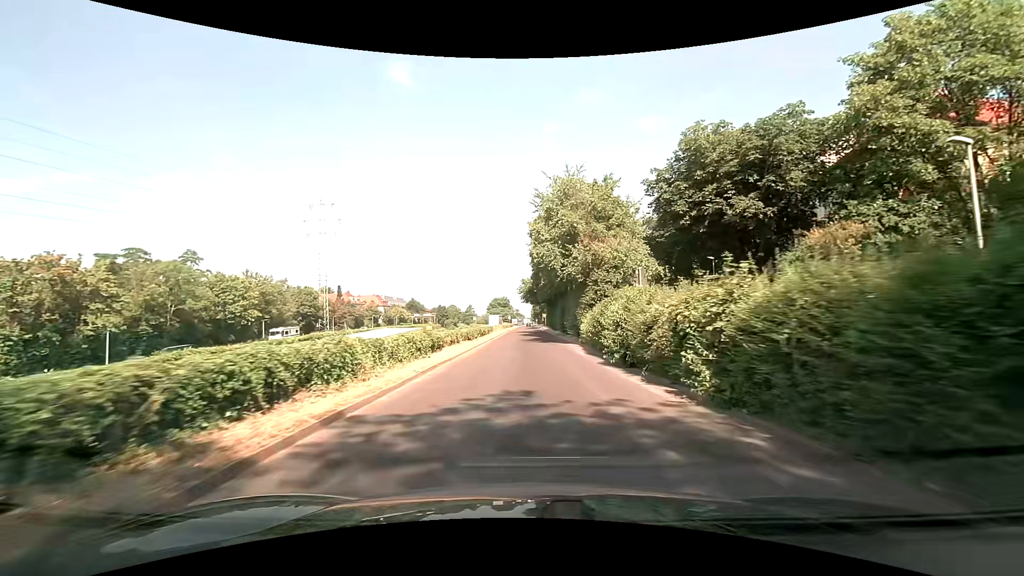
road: trunk_link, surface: asphalt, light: Day
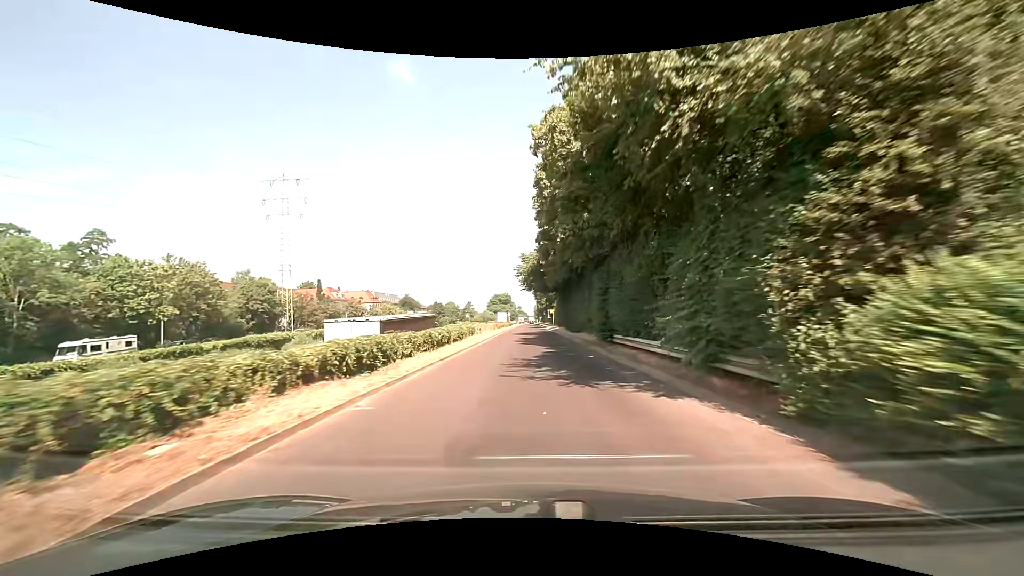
(+0.1, +23.6) m; -1°
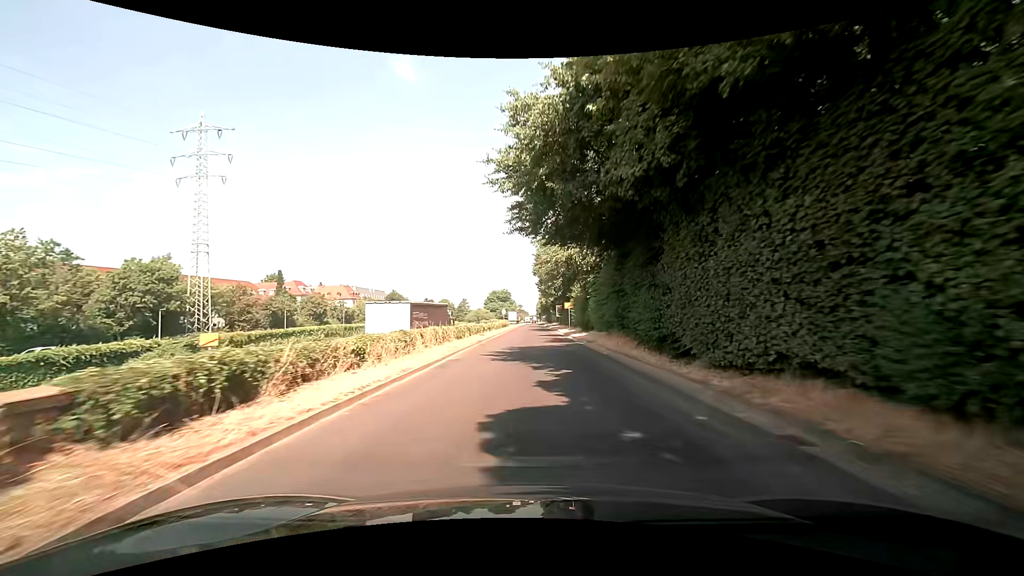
(+0.1, +31.1) m; 0°
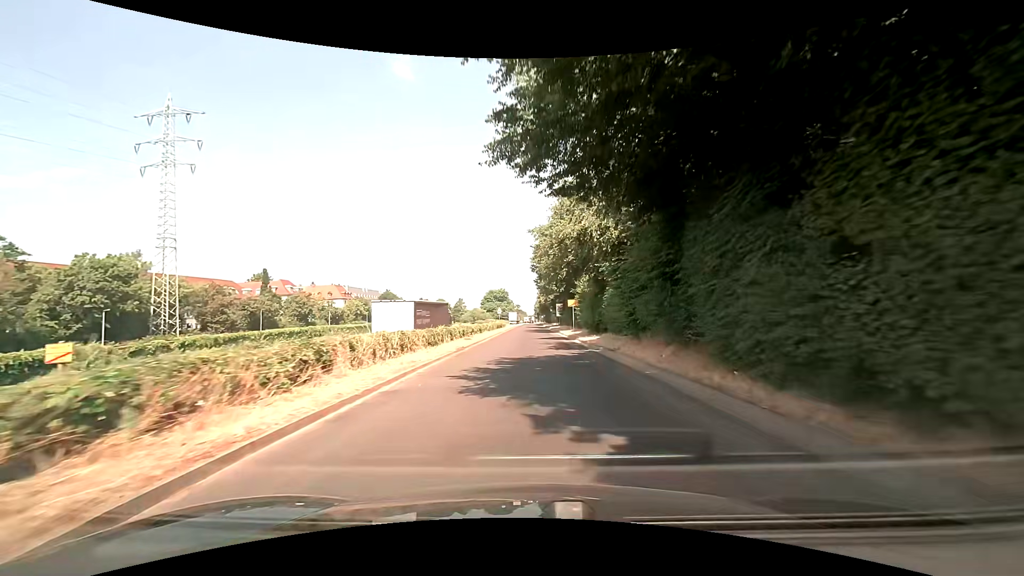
(+0.1, +7.4) m; 0°
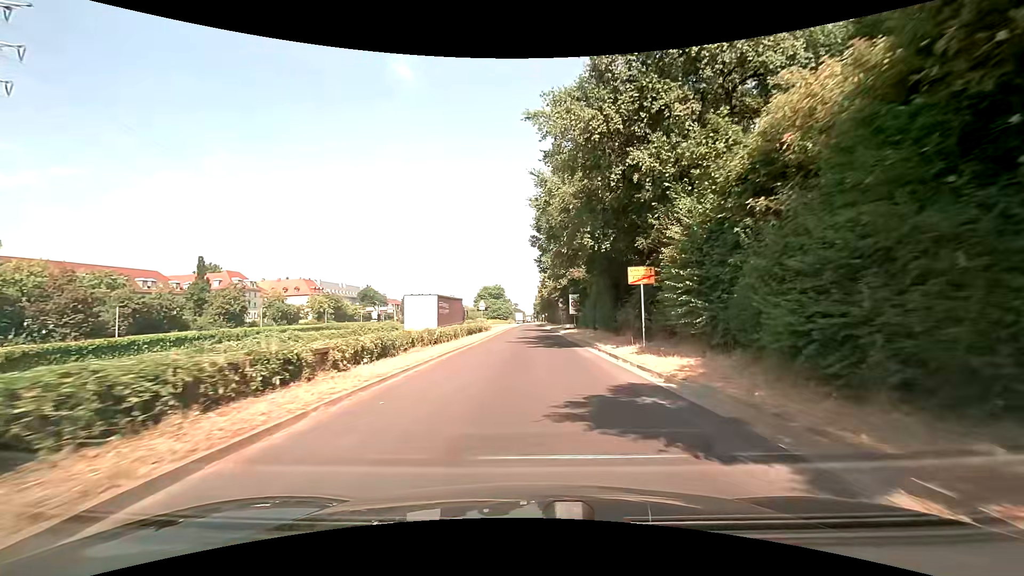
(+0.4, +28.8) m; +1°
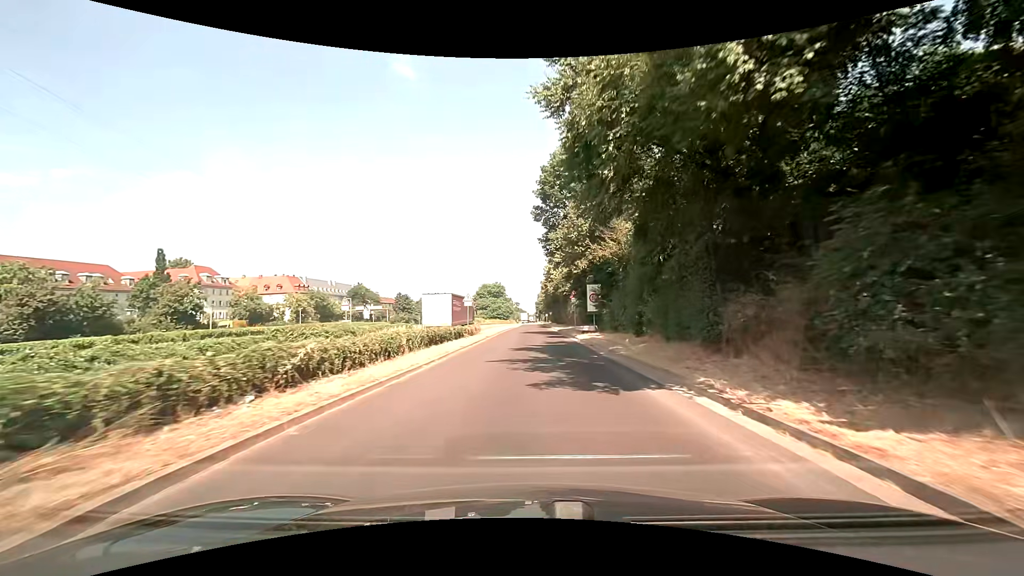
(-0.1, +14.4) m; 0°
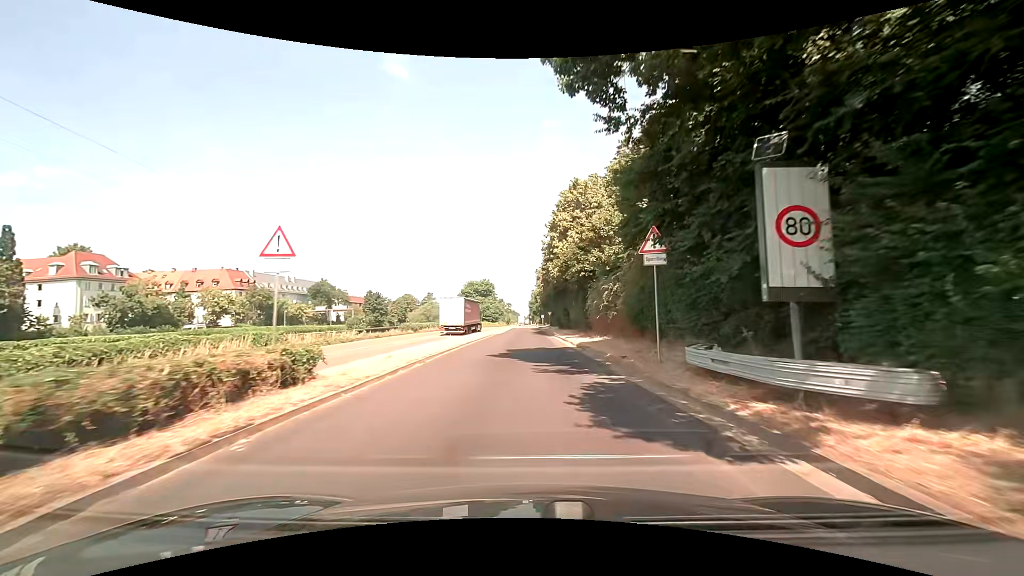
(+0.4, +30.1) m; +1°
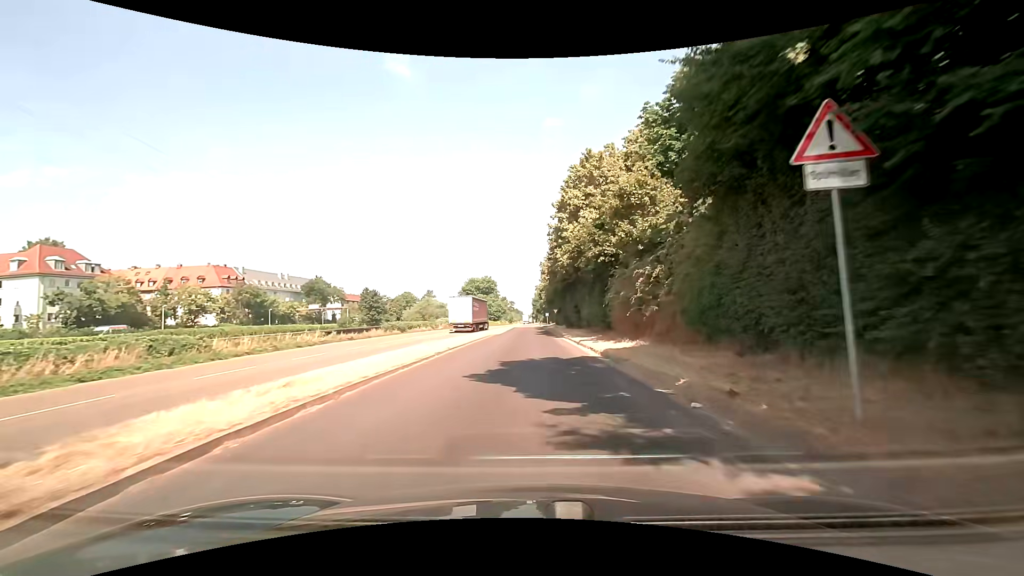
(-0.1, +7.9) m; -1°
(0, +10) (0, +20) (0, +30) (0, +40) (+1, +50) (+1, +60) (+1, +70) (+1, +80) (+1, +90) (+1, +100) m
